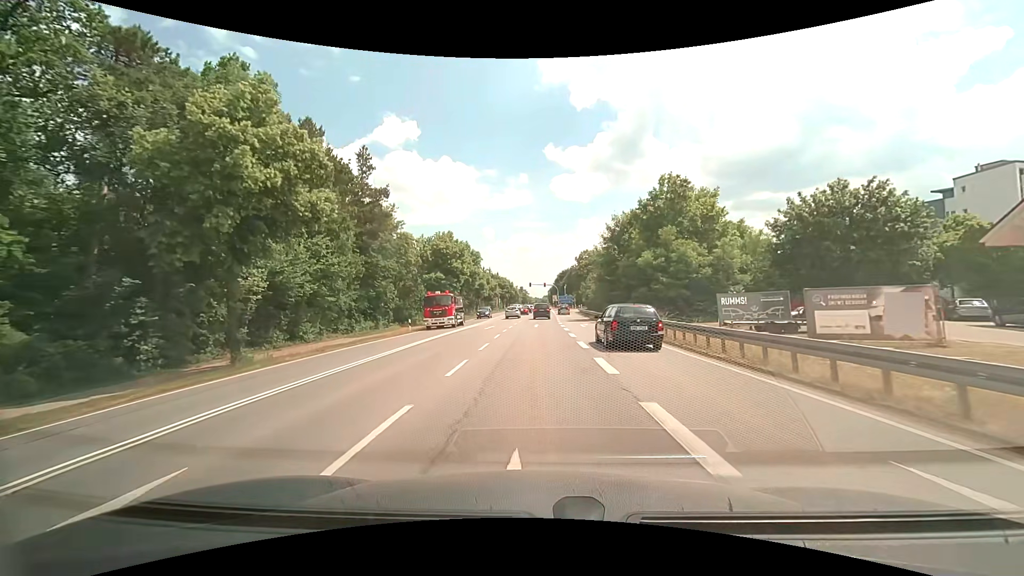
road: secondary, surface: asphalt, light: Day
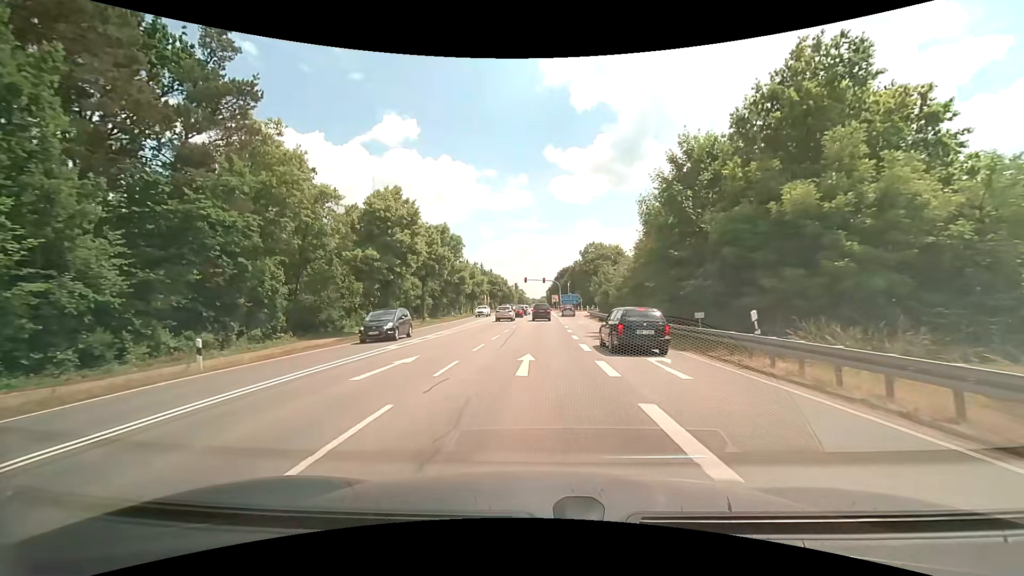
(+0.1, +23.6) m; 0°
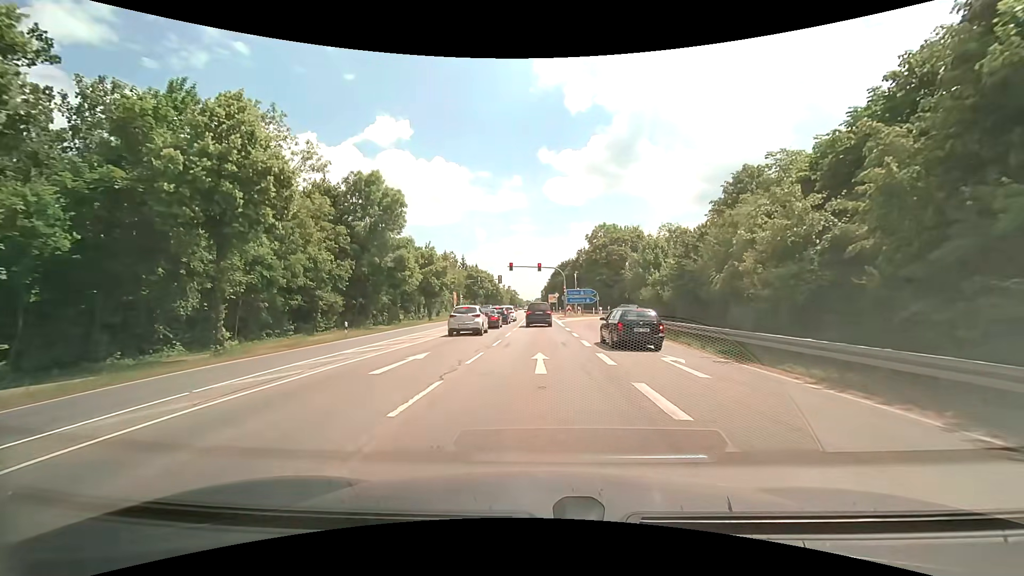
(+0.2, +33.4) m; +1°
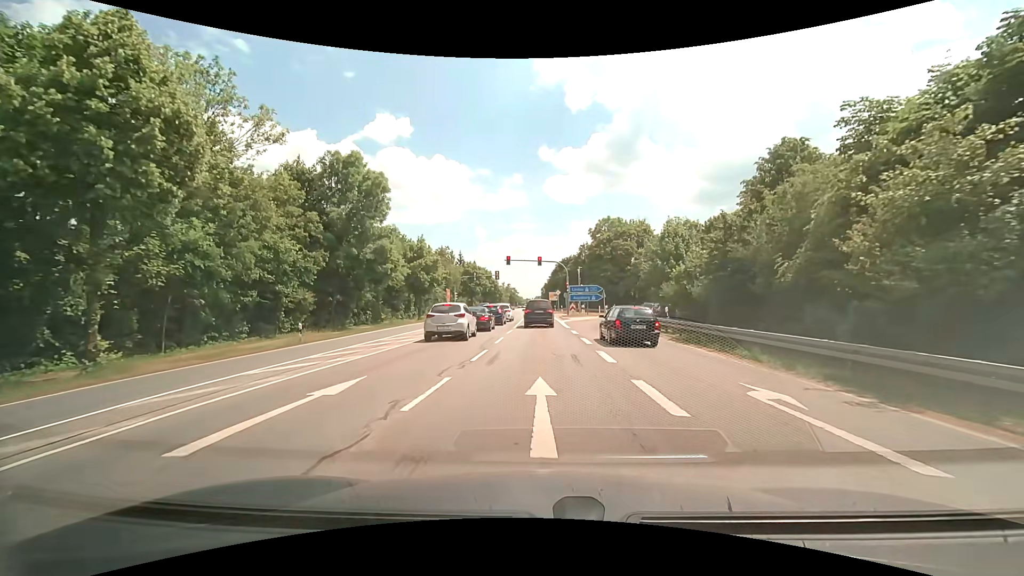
(0.0, +5.7) m; 0°
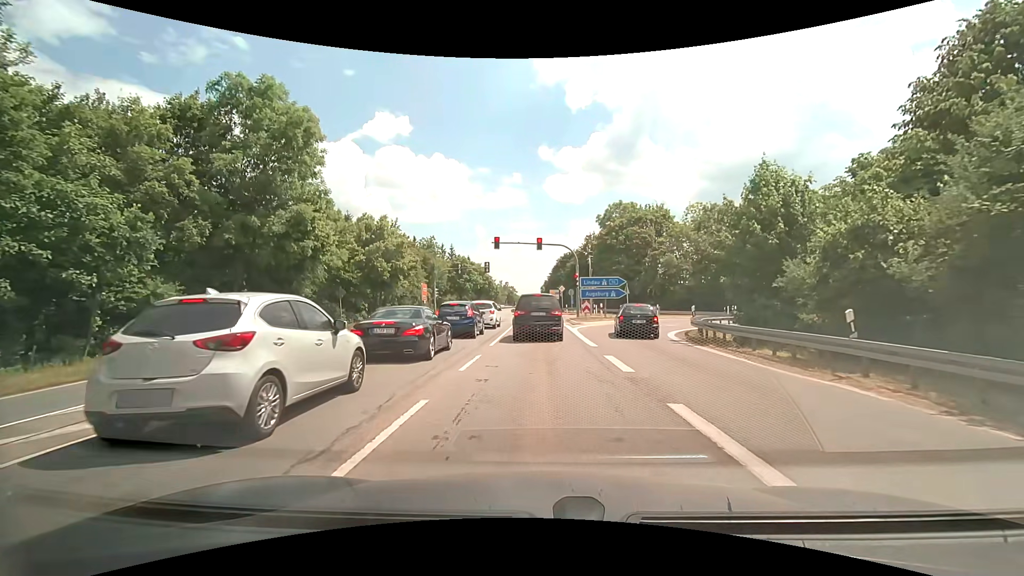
(0.0, +14.0) m; 0°
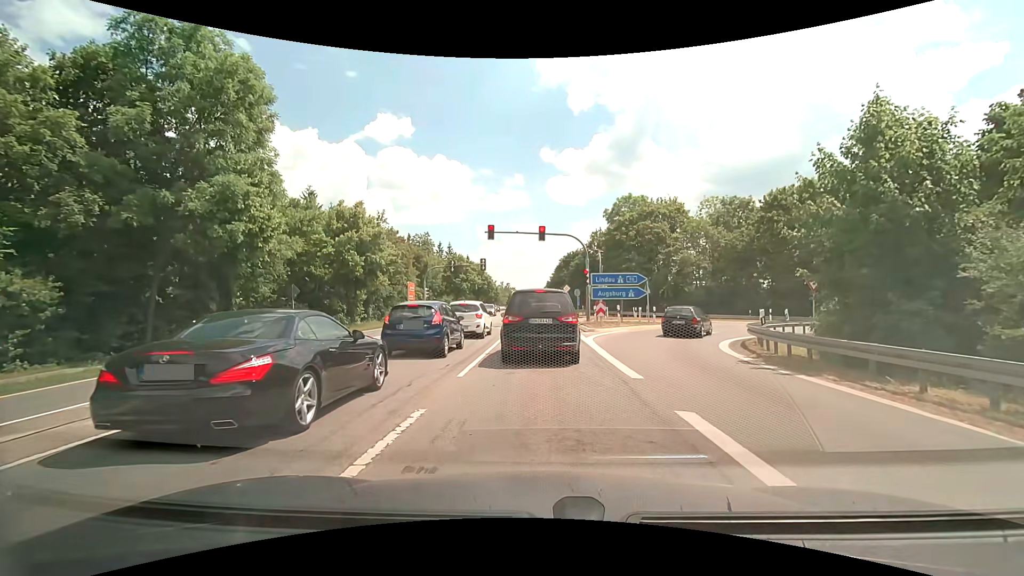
(0.0, +6.3) m; 0°
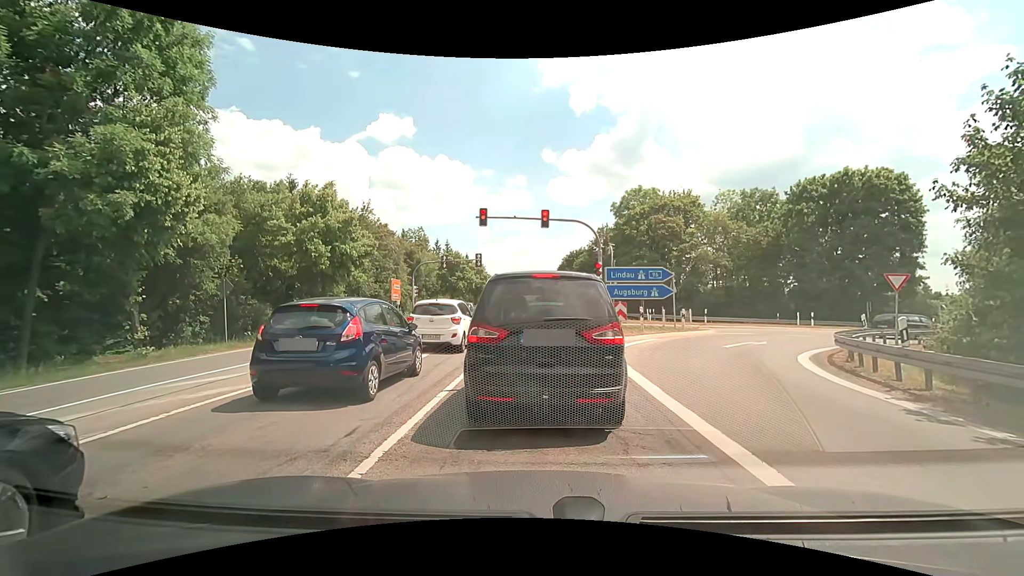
(0.0, +5.4) m; +1°
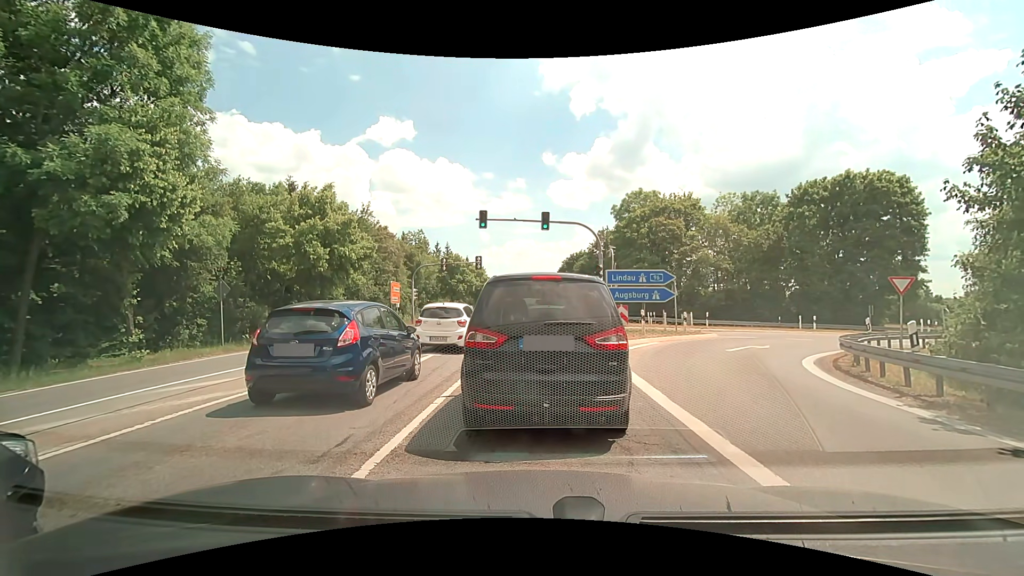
(0.0, +0.3) m; 0°
(0, +10) (0, +20) (0, +30) (-1, +40) (-1, +50) (-1, +60) (-1, +70) (-1, +80) (-2, +90) (-2, +100) m
